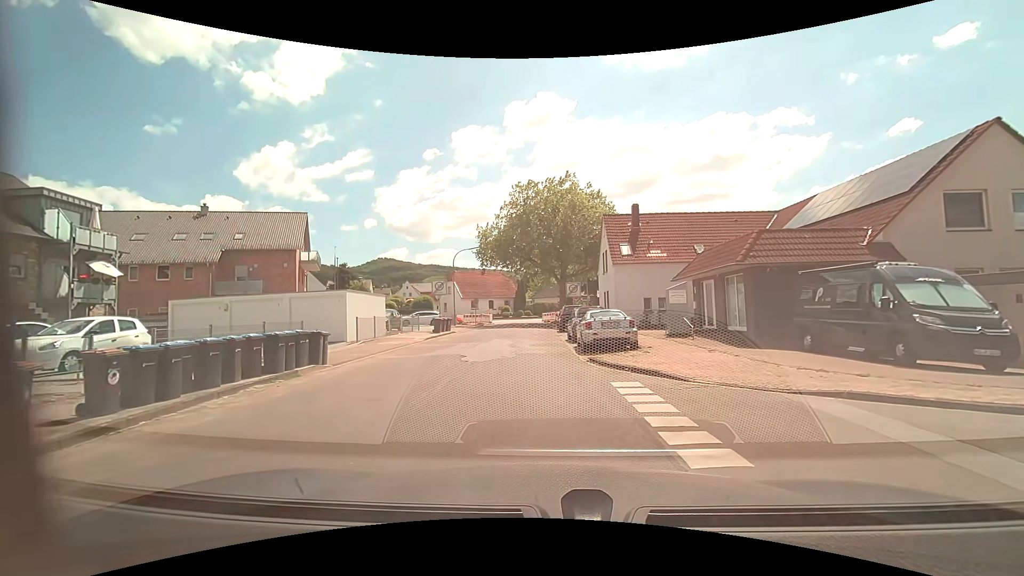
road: unclassified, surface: asphalt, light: Day
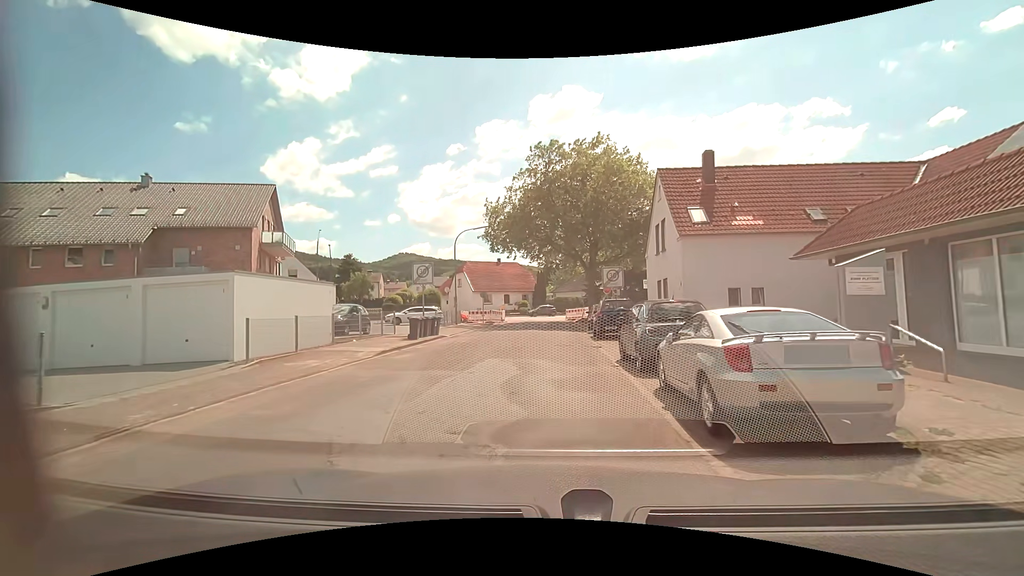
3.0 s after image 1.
(-0.2, +10.5) m; -3°
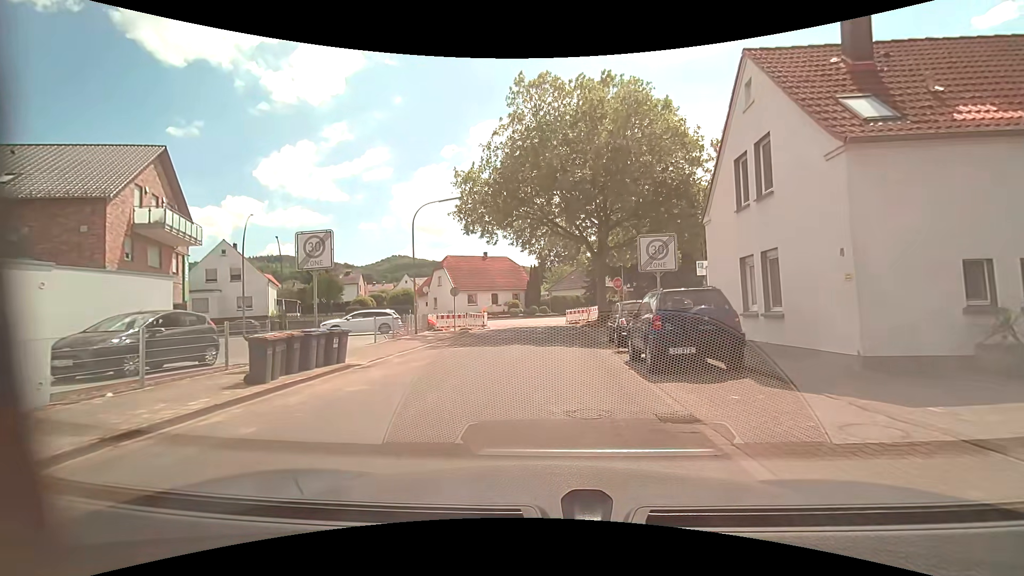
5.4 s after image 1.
(+0.1, +11.3) m; +2°
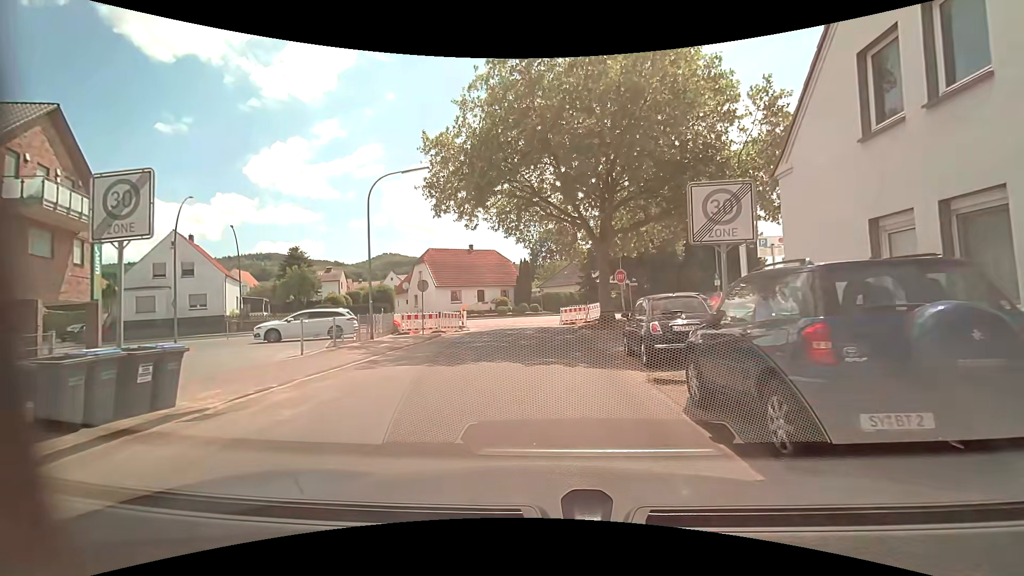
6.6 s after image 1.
(0.0, +5.9) m; 0°
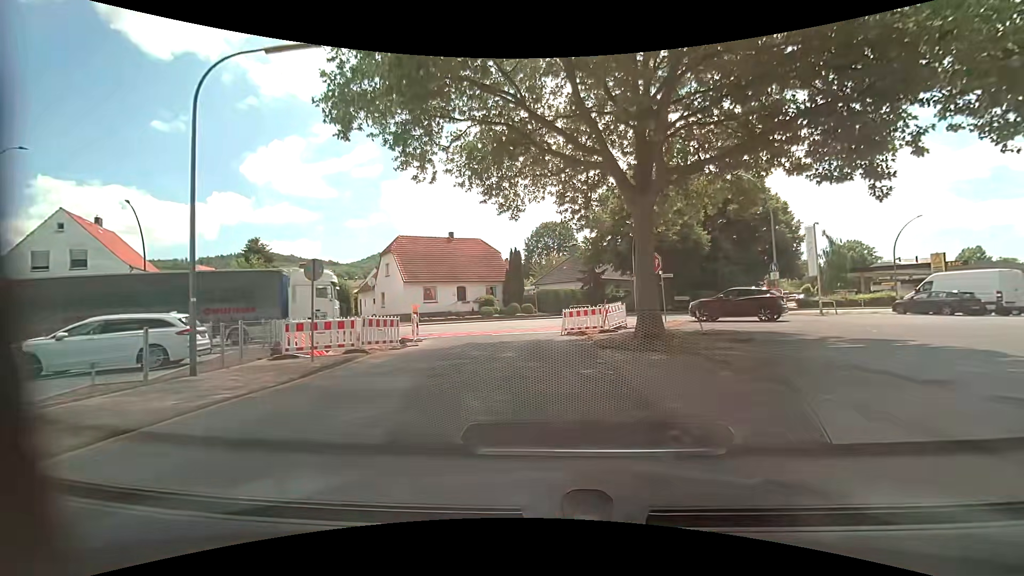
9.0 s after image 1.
(+0.1, +11.2) m; +1°
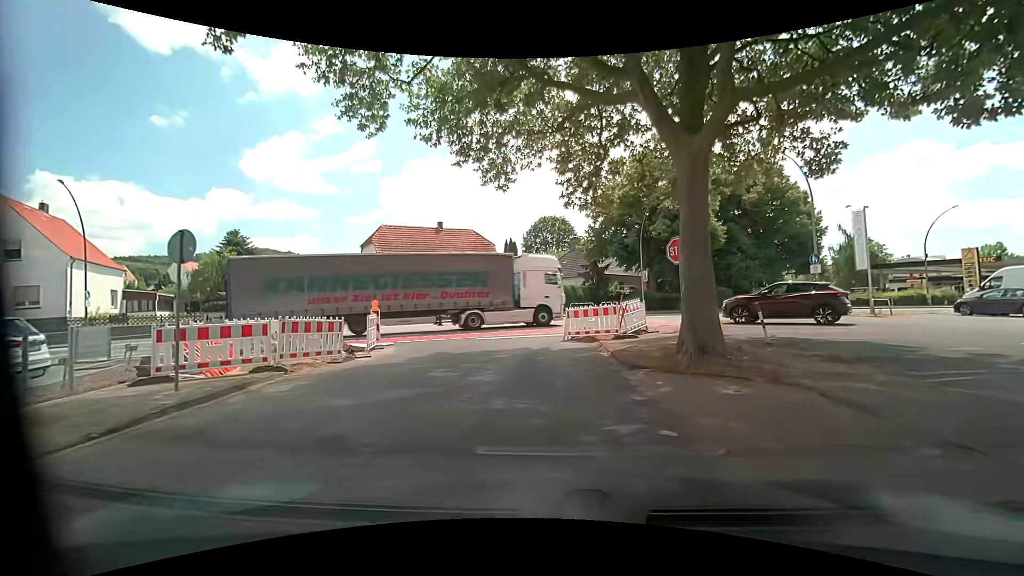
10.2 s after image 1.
(0.0, +4.7) m; 0°
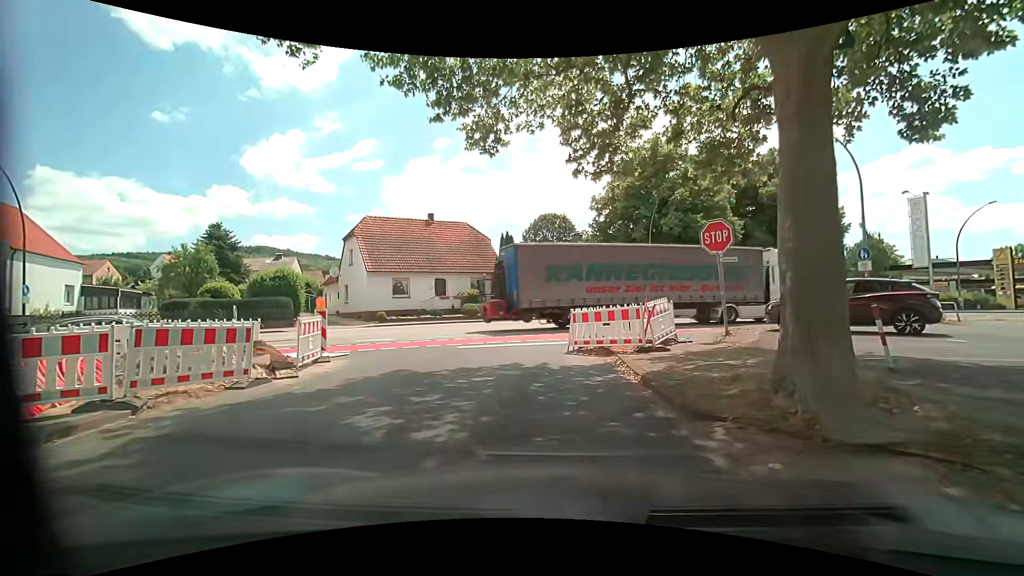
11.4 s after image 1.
(0.0, +4.0) m; 0°
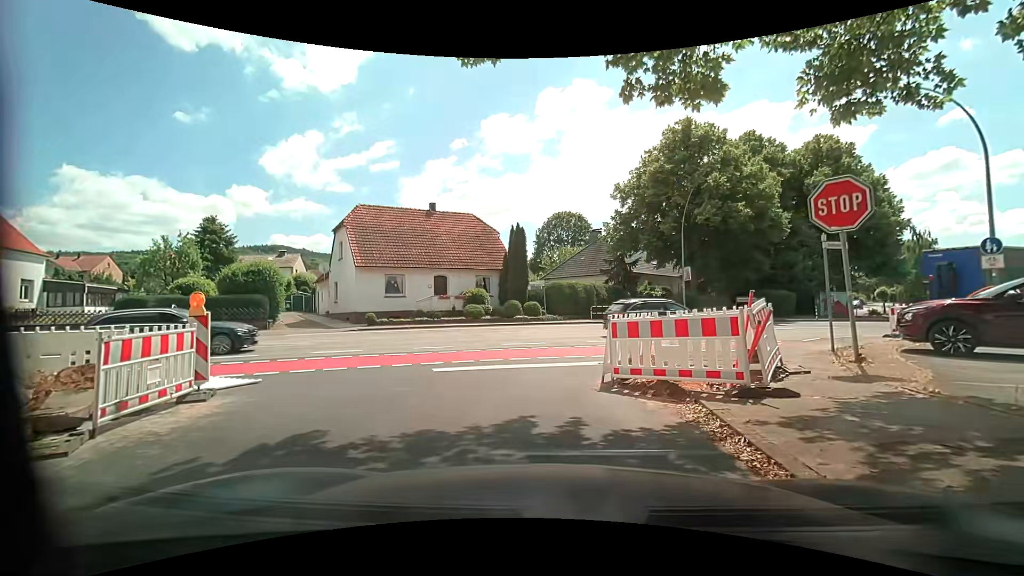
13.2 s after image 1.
(0.0, +5.0) m; -1°
